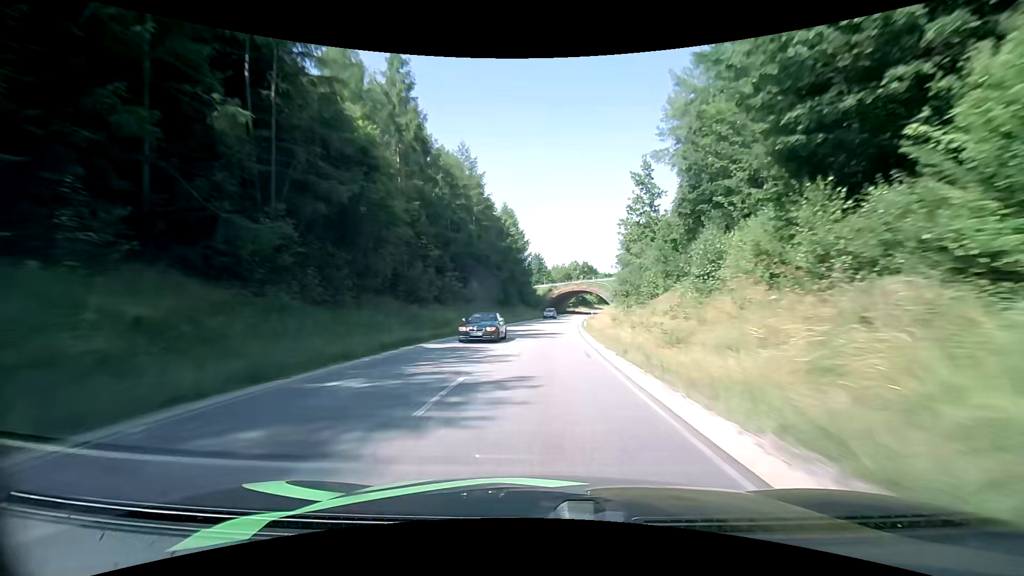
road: primary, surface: asphalt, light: Day
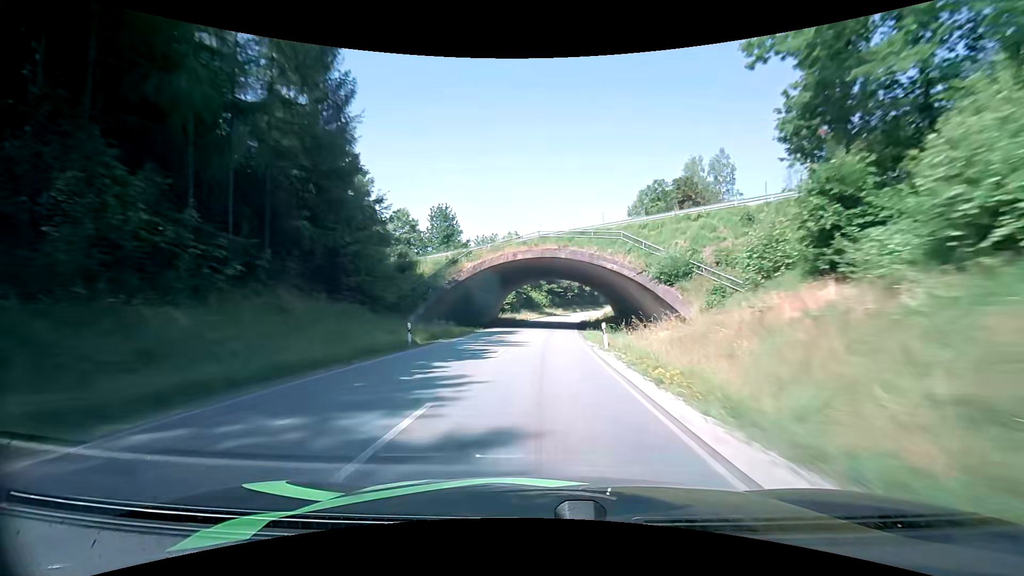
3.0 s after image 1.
(+4.4, +73.7) m; +7°
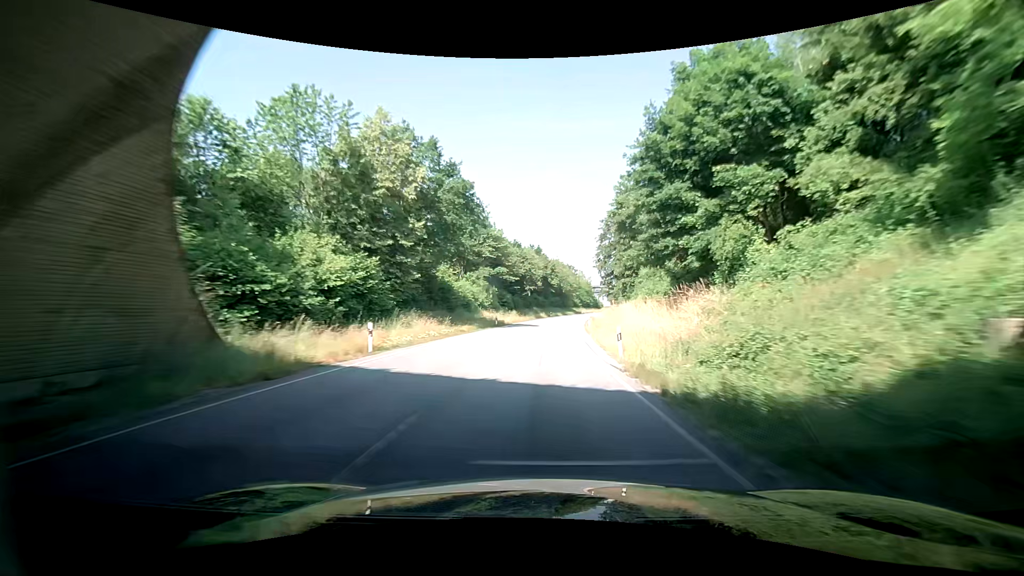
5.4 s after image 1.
(+2.7, +60.1) m; +3°
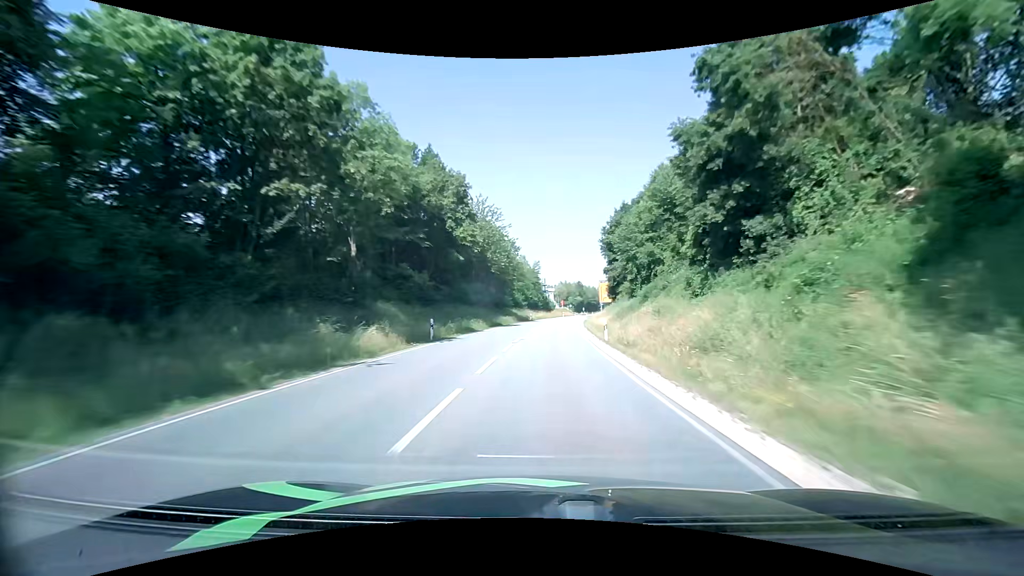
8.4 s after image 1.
(+6.5, +72.9) m; +9°
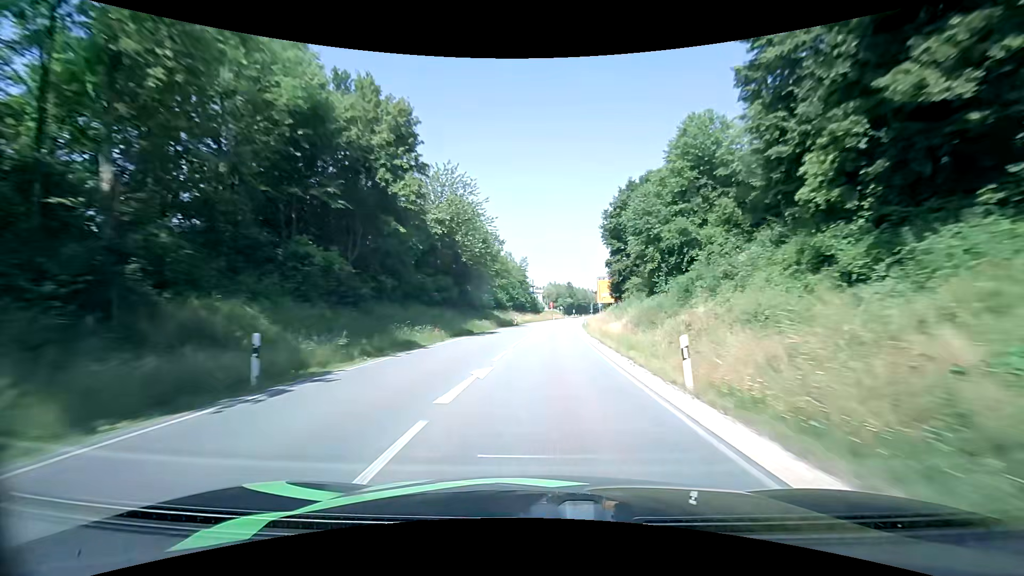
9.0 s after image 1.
(+0.2, +14.3) m; +1°
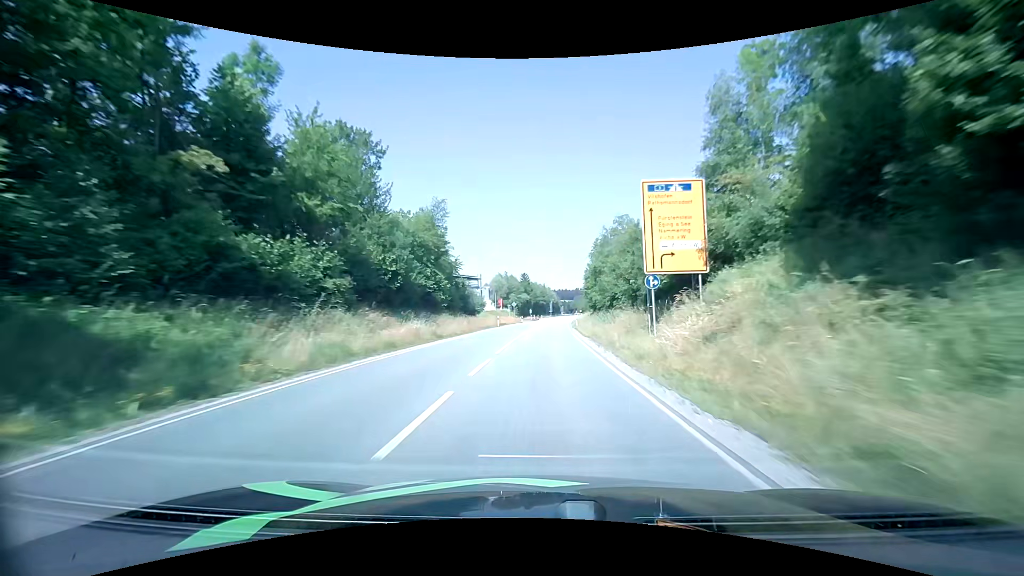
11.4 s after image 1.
(+2.6, +56.5) m; +5°
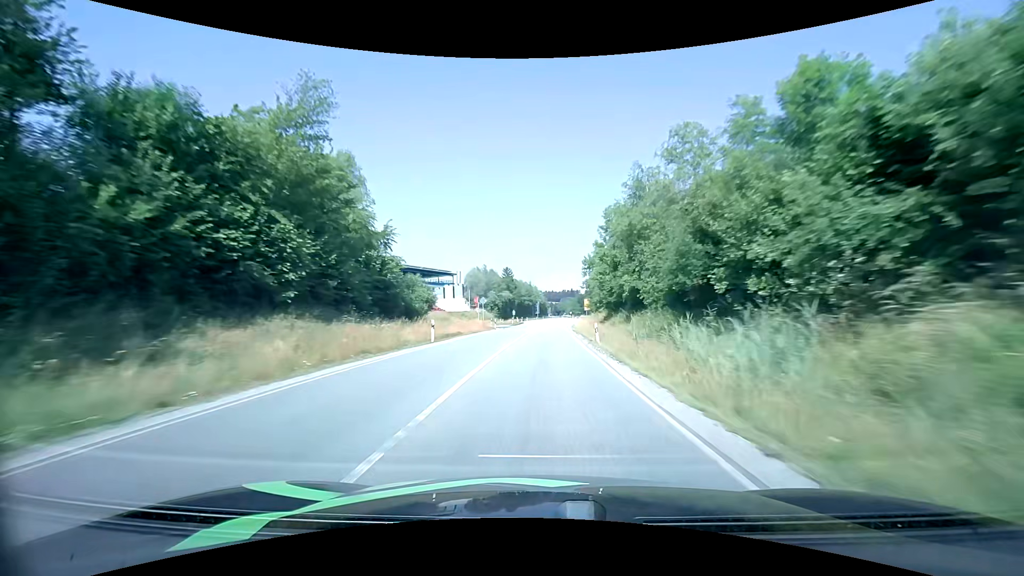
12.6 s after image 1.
(+0.5, +28.4) m; +2°
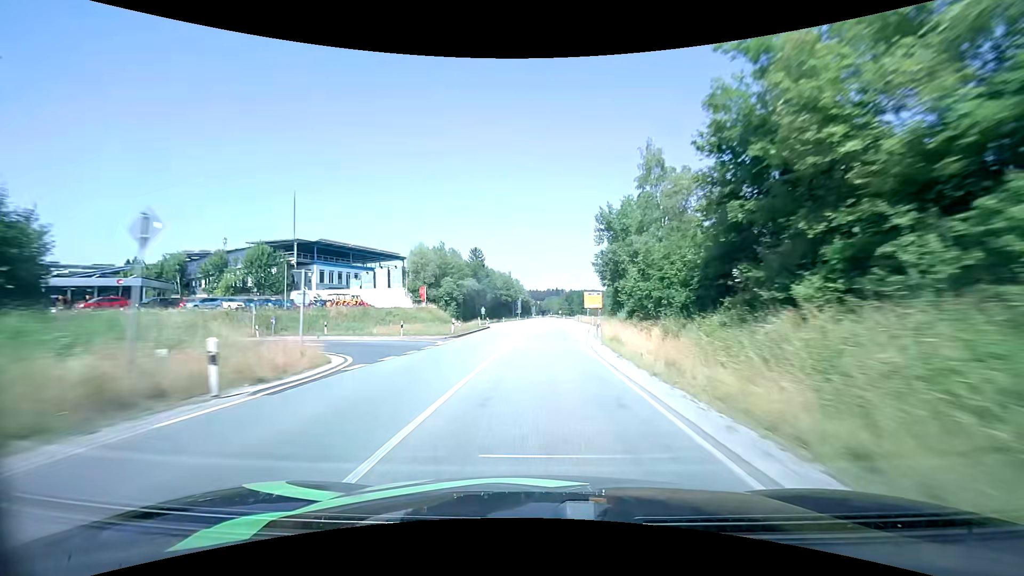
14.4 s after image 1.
(+0.9, +43.5) m; +2°
(0, +10) (0, +20) (0, +30) (0, +40) (0, +50) (+1, +60) (+1, +70) (+1, +80) (+1, +90) (+2, +100) m
